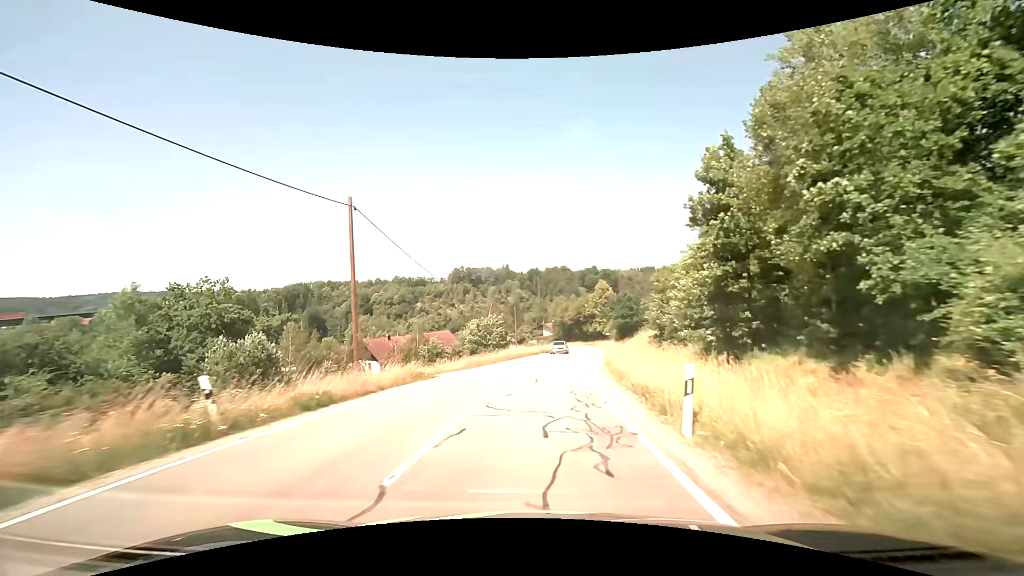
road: tertiary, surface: asphalt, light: Day
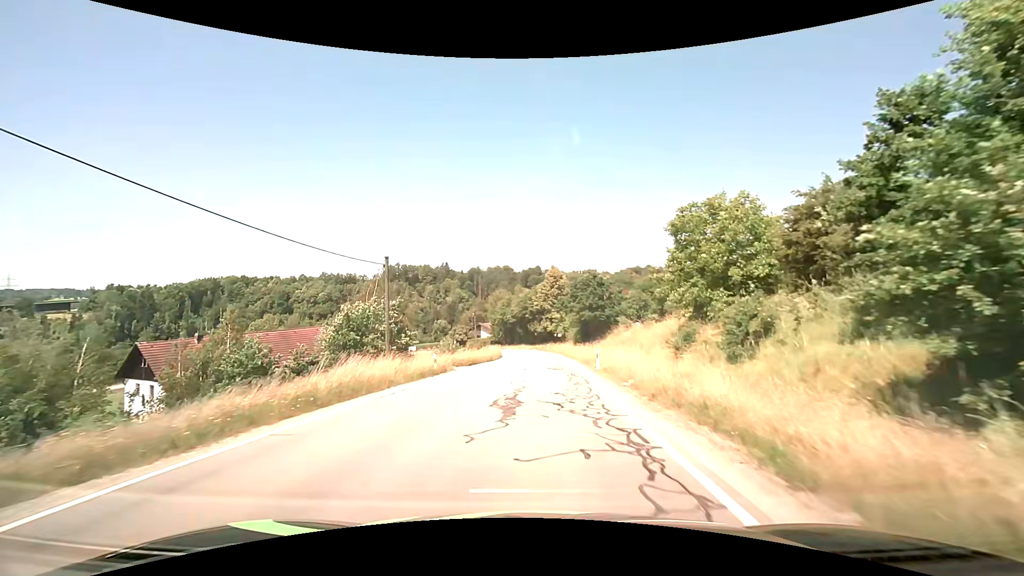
(+1.9, +30.7) m; +7°
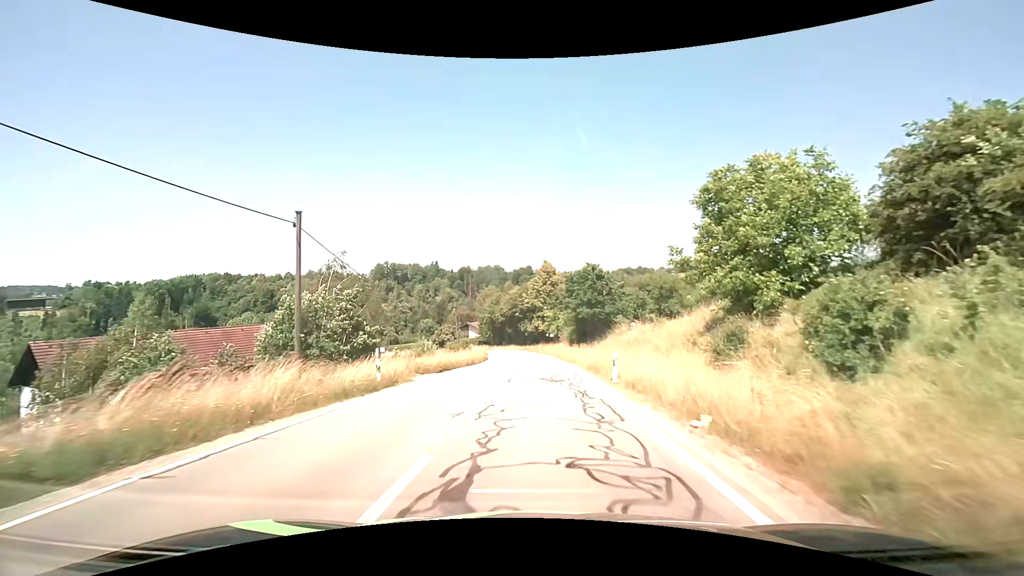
(+0.1, +7.7) m; +1°
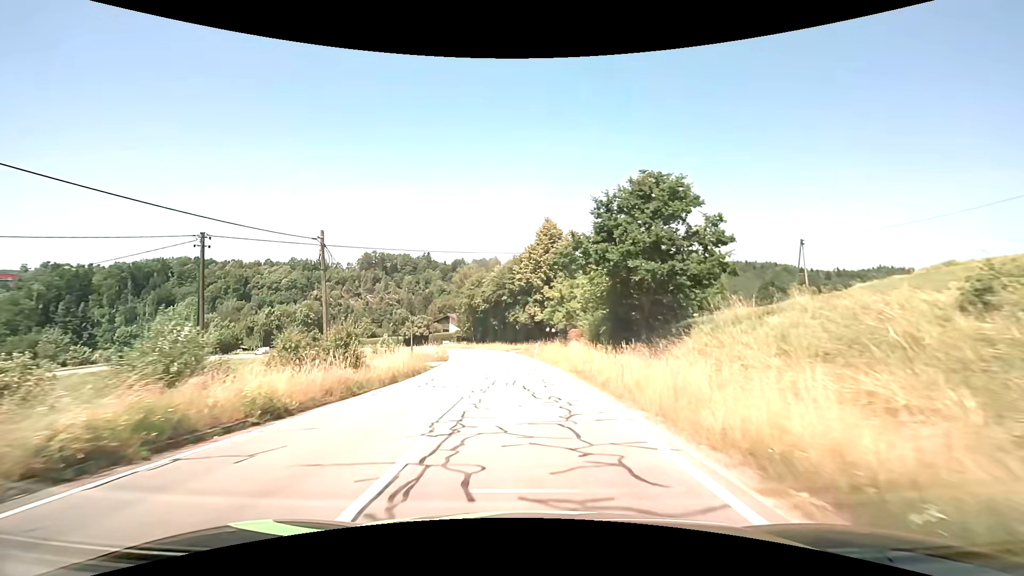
(+0.4, +30.8) m; 0°
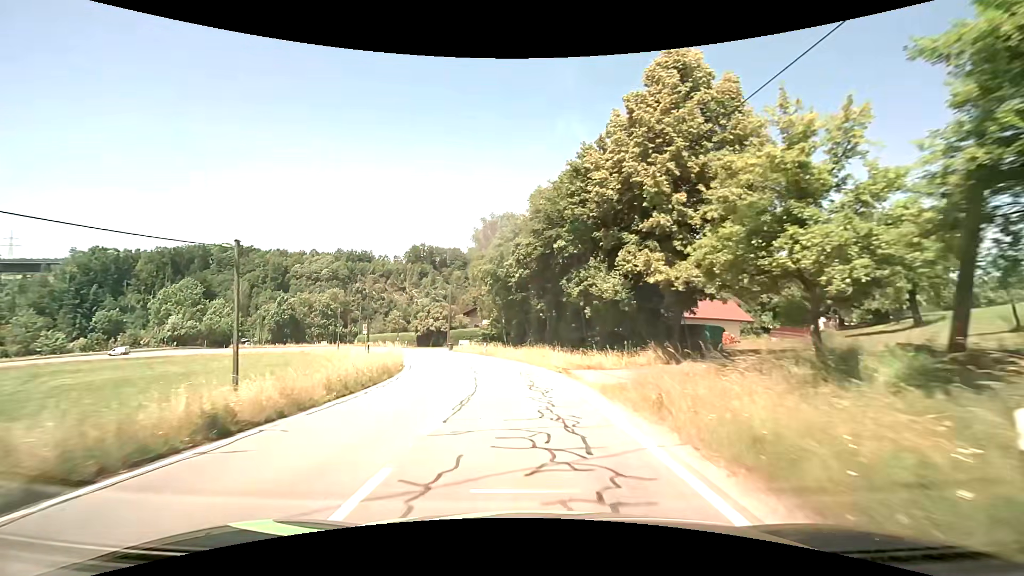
(-1.6, +38.4) m; -6°
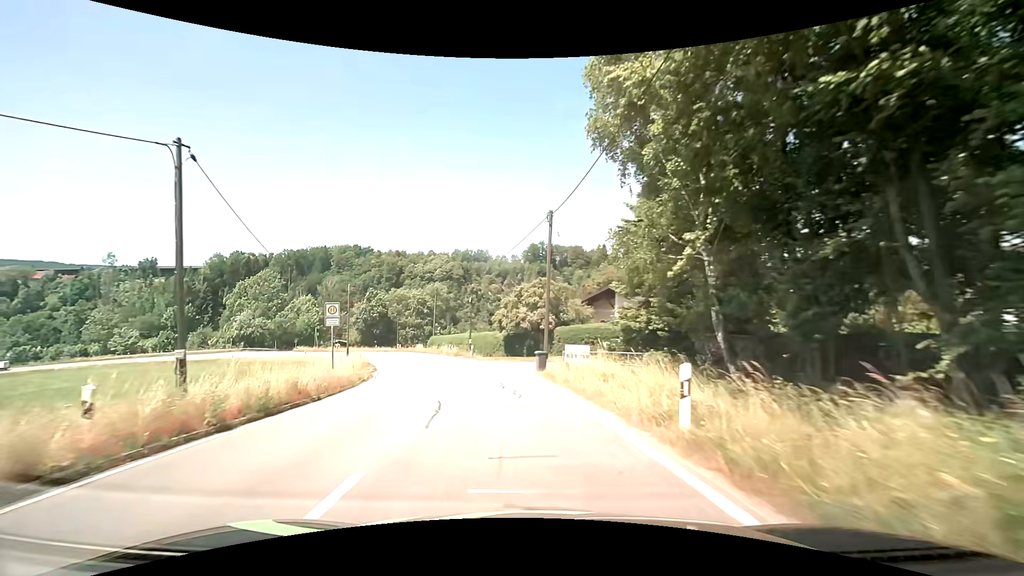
(-4.1, +37.4) m; -14°
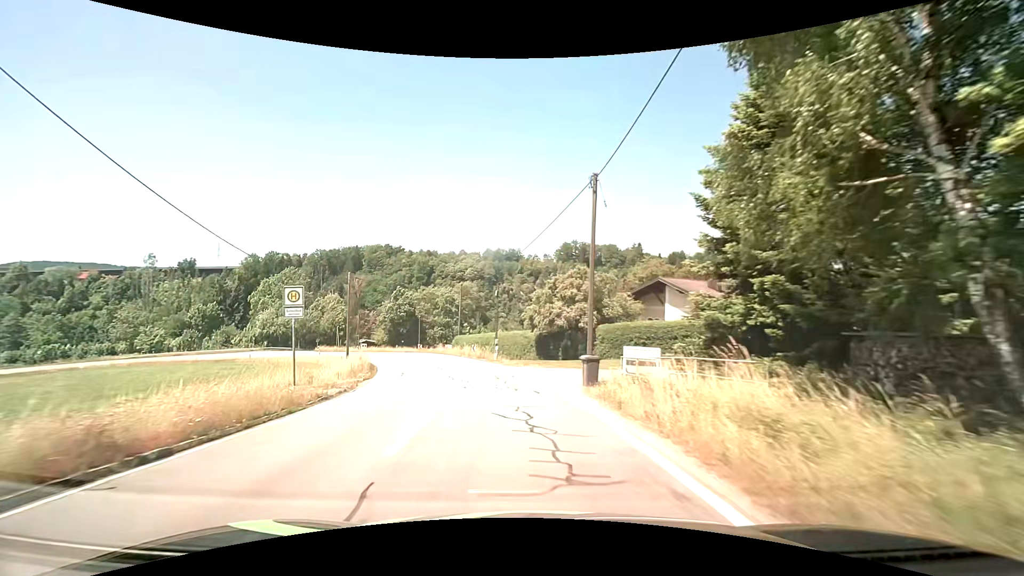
(-0.2, +7.3) m; -4°
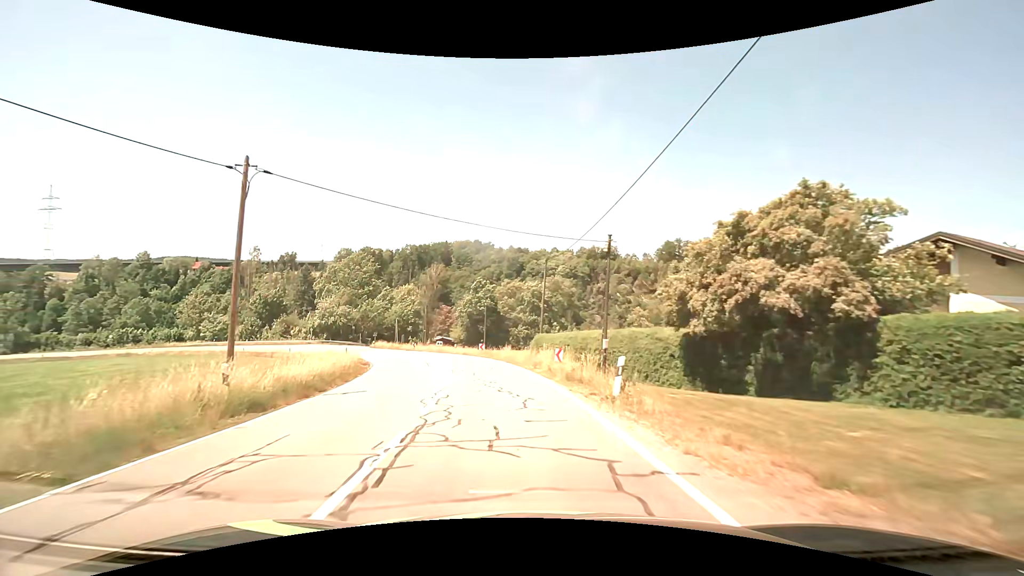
(-2.0, +21.5) m; -11°
(0, +10) (-1, +20) (-3, +30) (-6, +39) (-9, +49) (-14, +58) (-19, +66) (-25, +74) (-32, +81) (-40, +87) m
